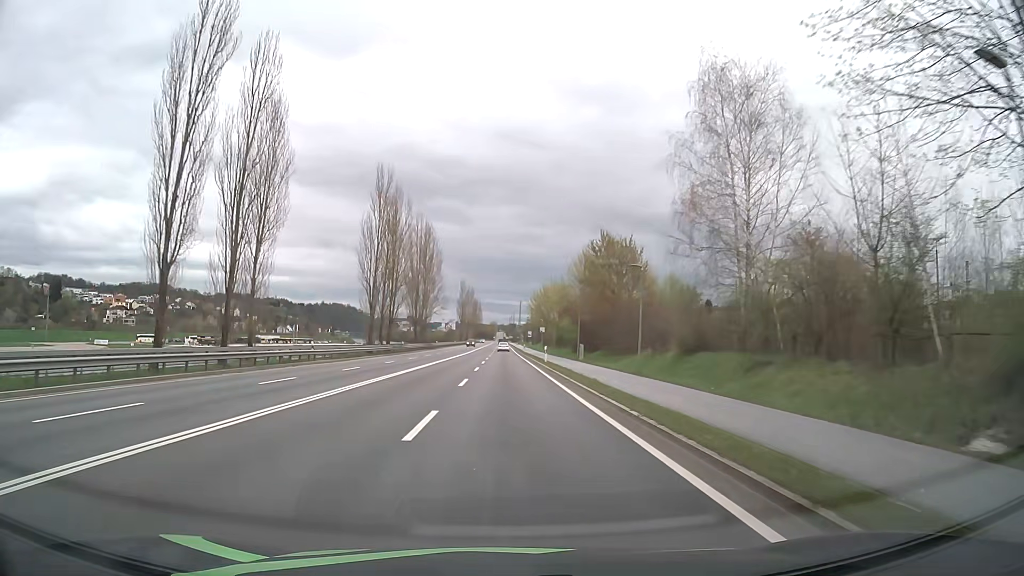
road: primary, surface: asphalt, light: Day
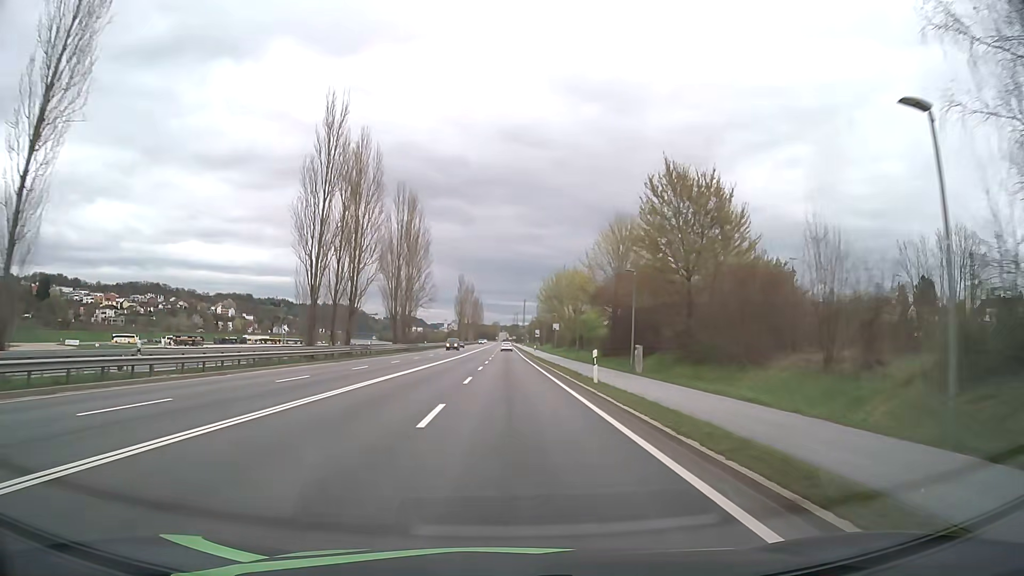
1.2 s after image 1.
(-0.1, +22.6) m; 0°
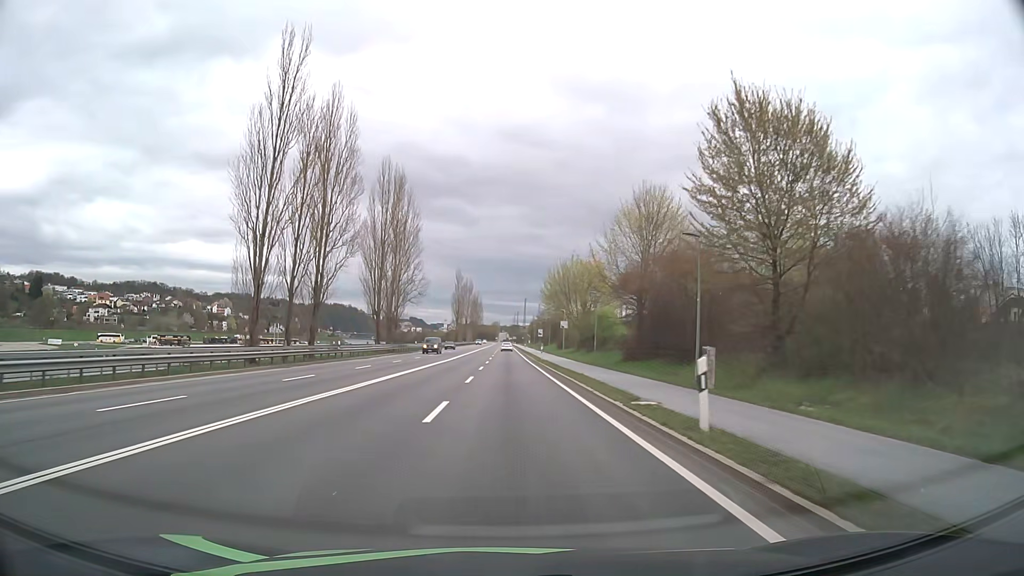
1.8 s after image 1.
(0.0, +11.4) m; 0°
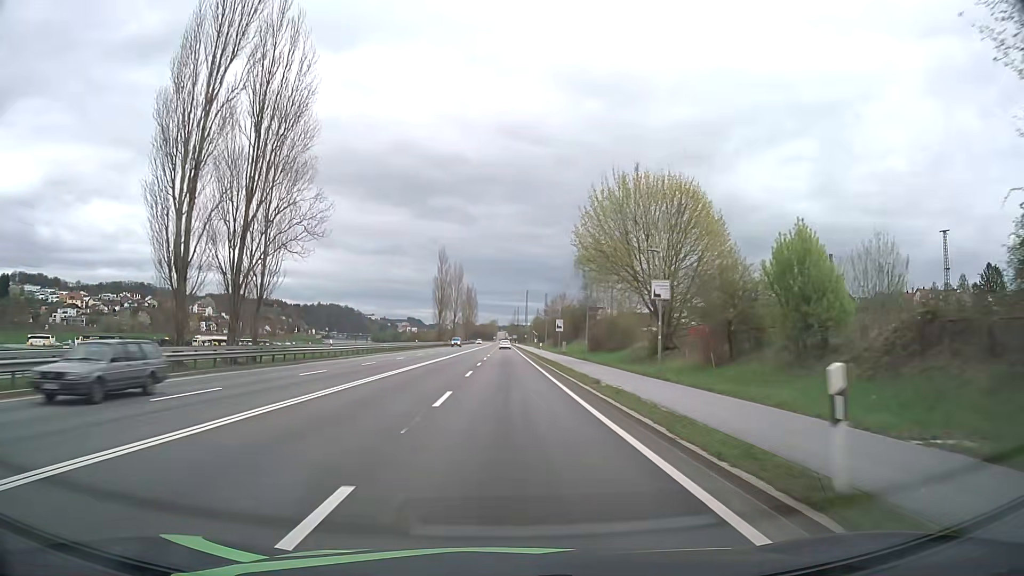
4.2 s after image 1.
(+0.1, +45.6) m; 0°
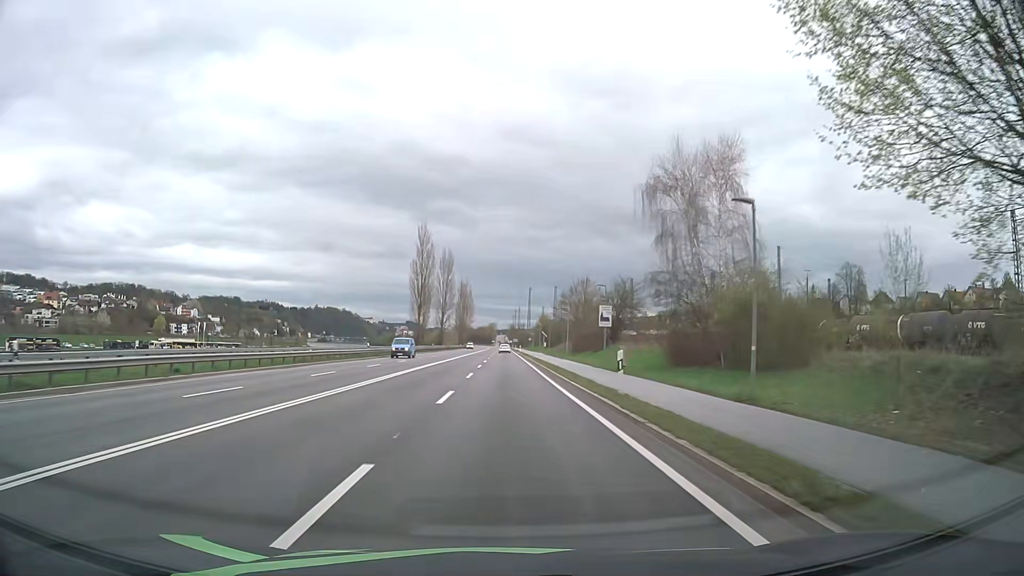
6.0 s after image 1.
(-0.1, +34.4) m; 0°
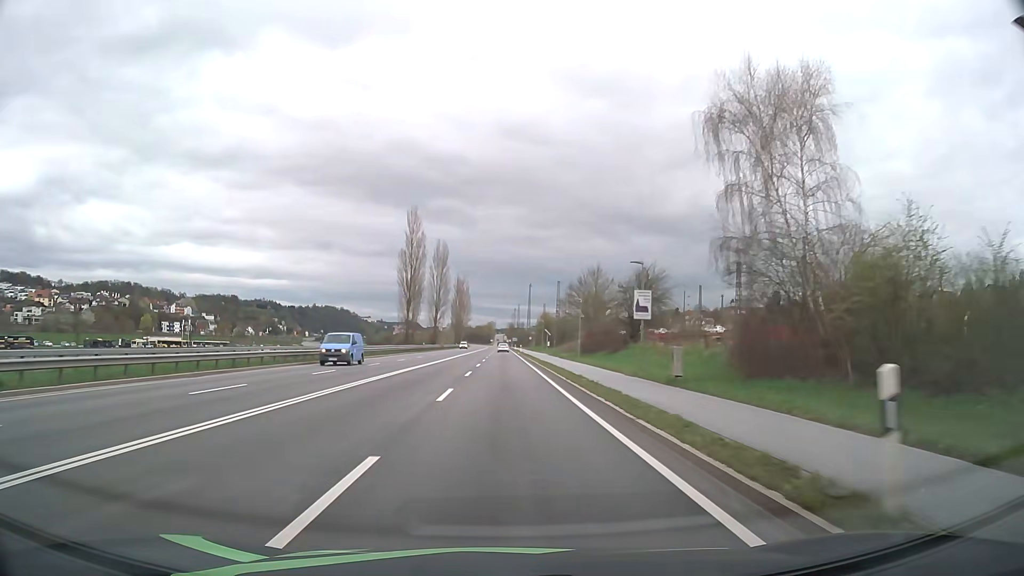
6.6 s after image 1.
(0.0, +11.5) m; 0°
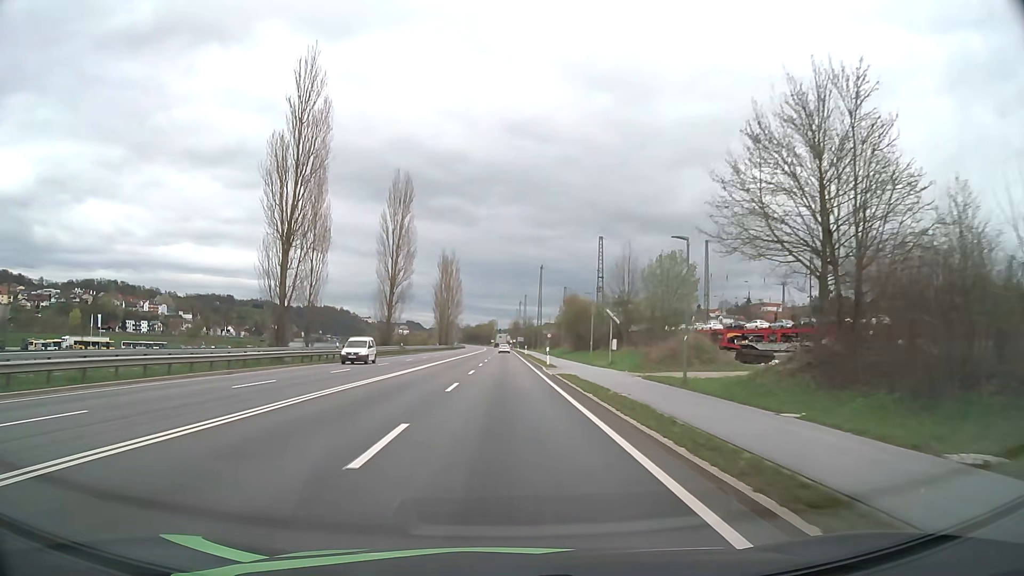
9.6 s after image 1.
(-0.1, +56.9) m; 0°
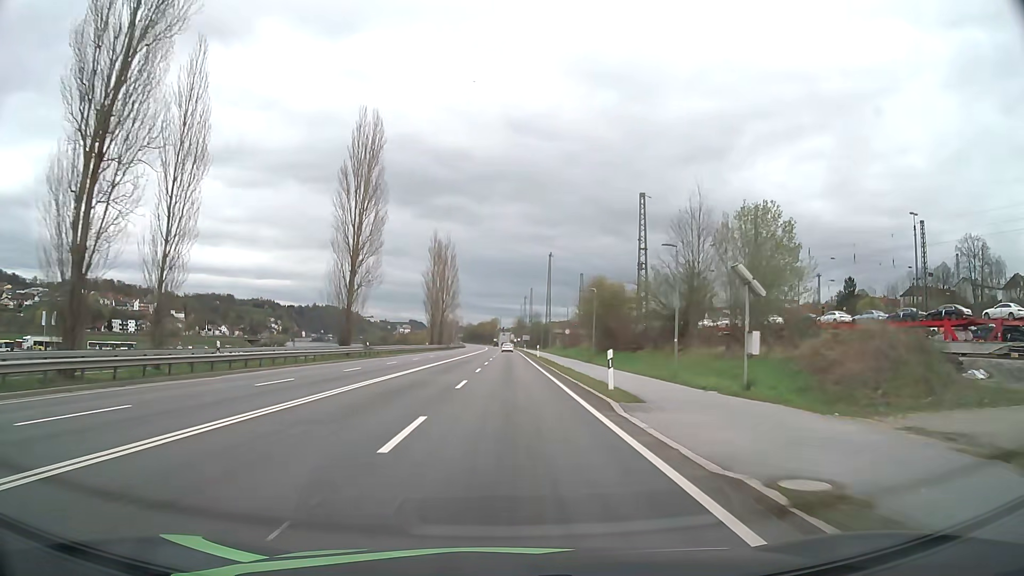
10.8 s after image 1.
(-0.1, +22.5) m; 0°
(0, +10) (0, +20) (0, +30) (0, +40) (0, +50) (0, +60) (0, +70) (0, +80) (0, +90) (0, +100) m
